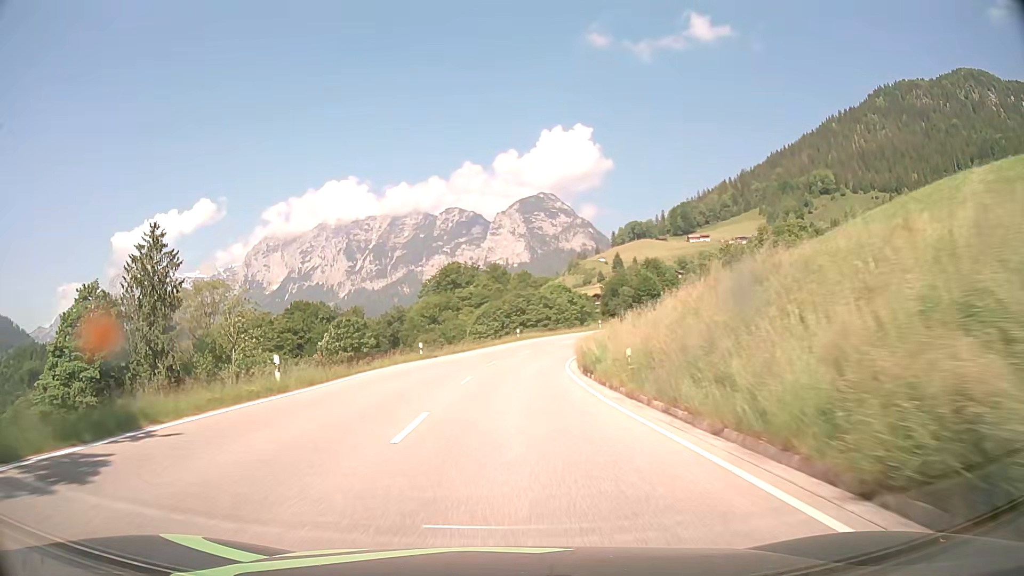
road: primary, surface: asphalt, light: Day
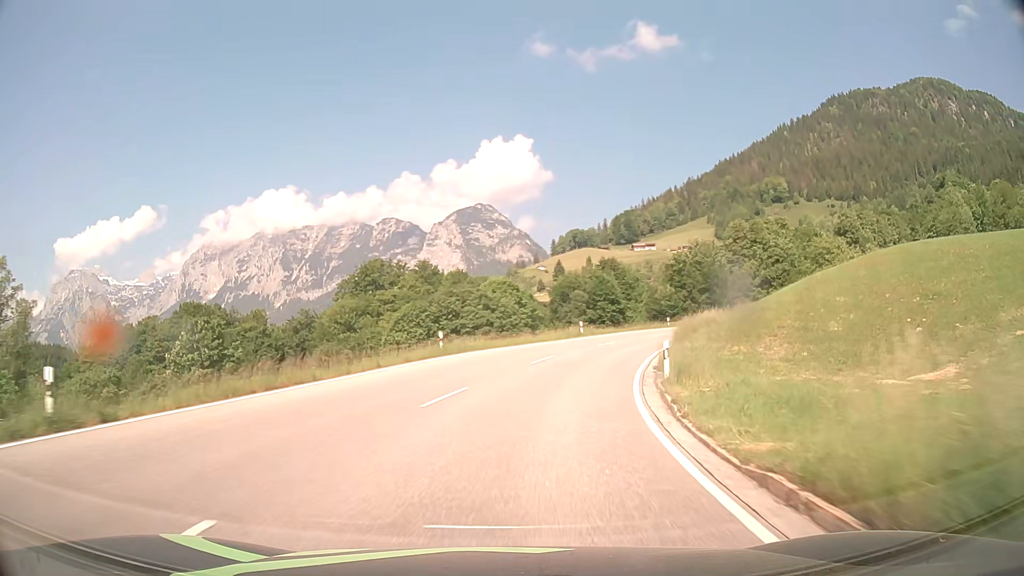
(+0.8, +31.9) m; +4°
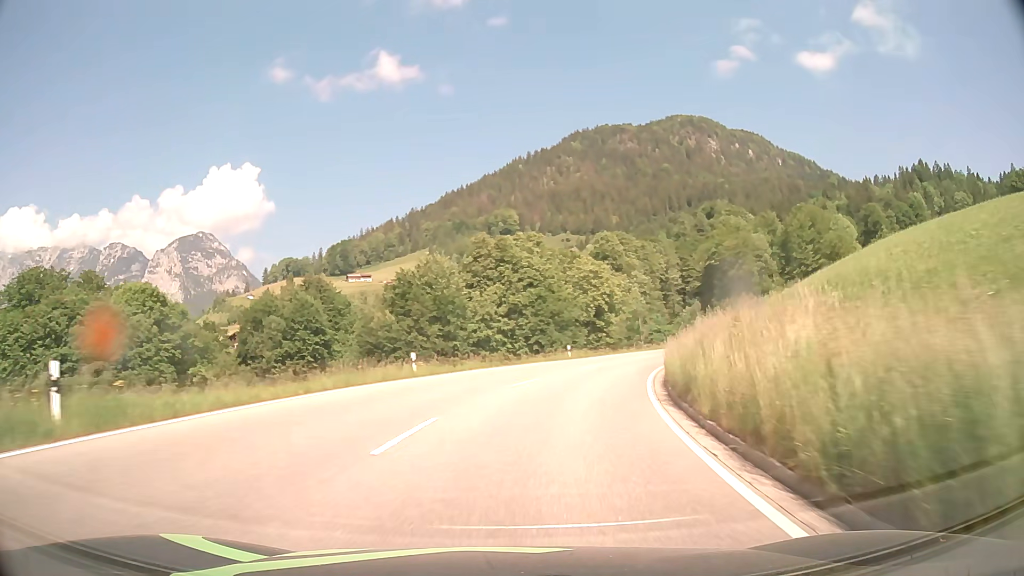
(+7.7, +38.8) m; +24°
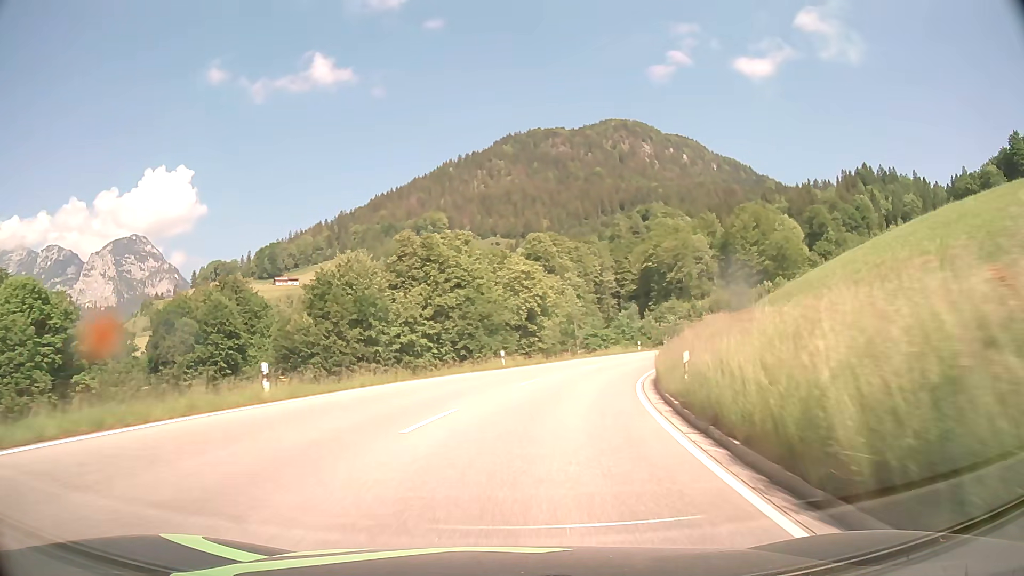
(+0.6, +9.8) m; +6°
